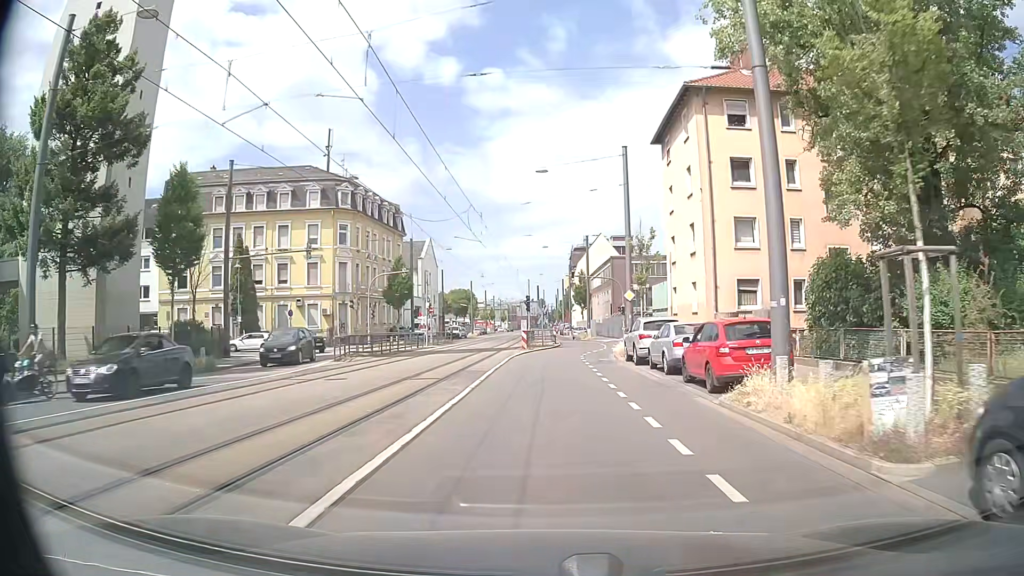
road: secondary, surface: asphalt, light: Day
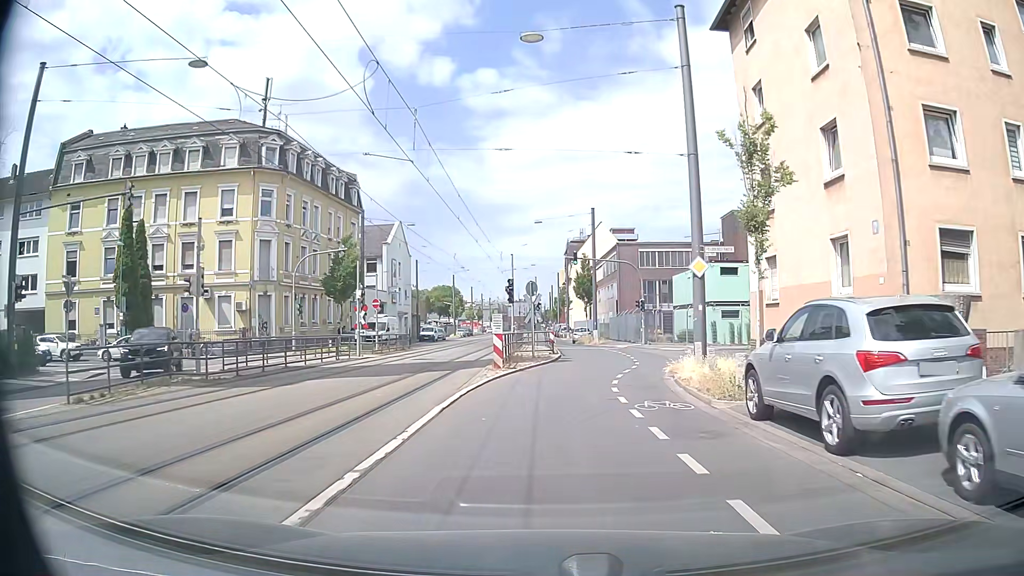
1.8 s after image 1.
(+0.2, +16.7) m; +1°
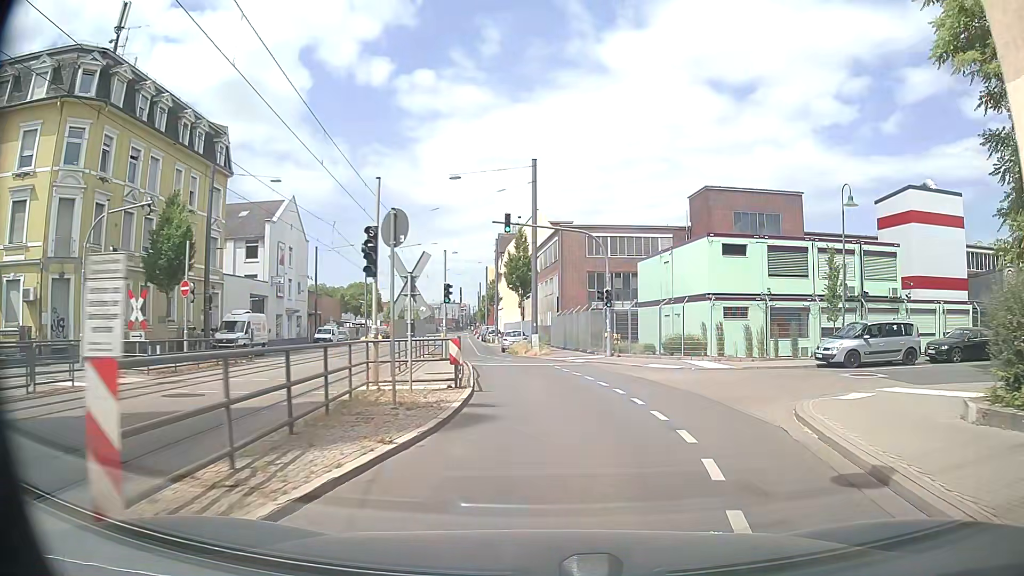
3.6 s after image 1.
(+0.6, +16.3) m; +6°
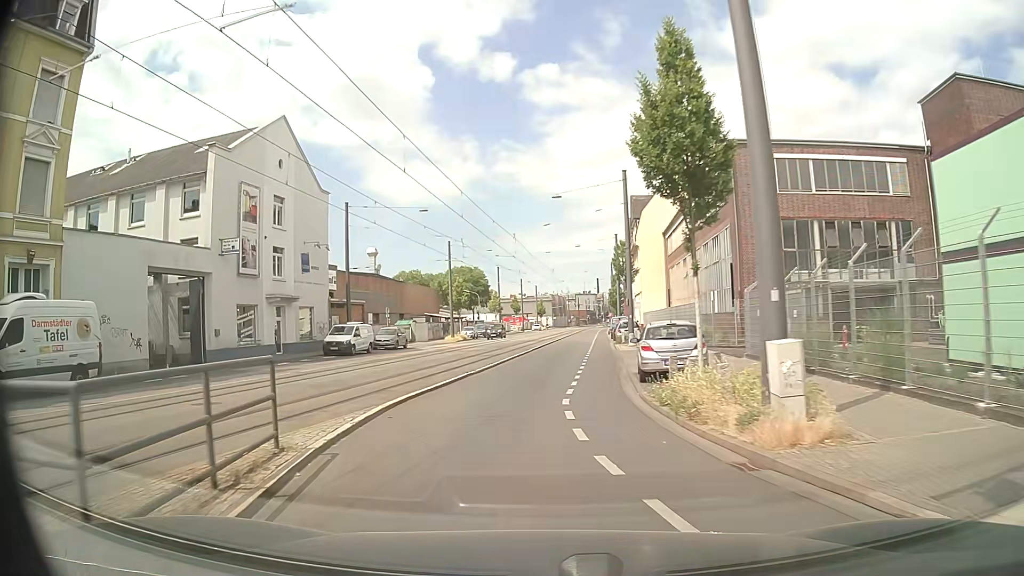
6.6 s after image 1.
(-1.1, +27.9) m; -11°
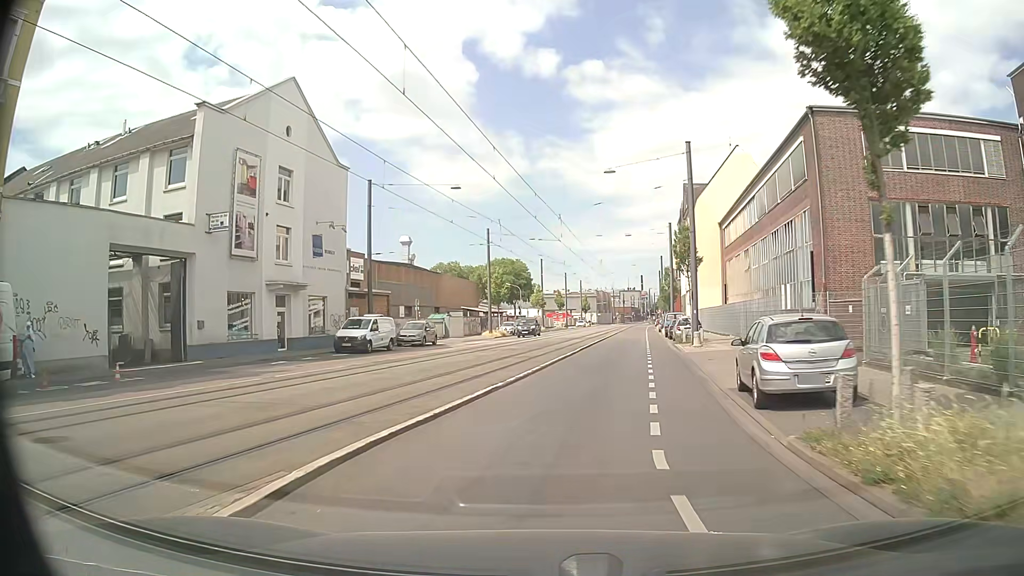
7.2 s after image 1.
(-0.3, +6.0) m; -5°
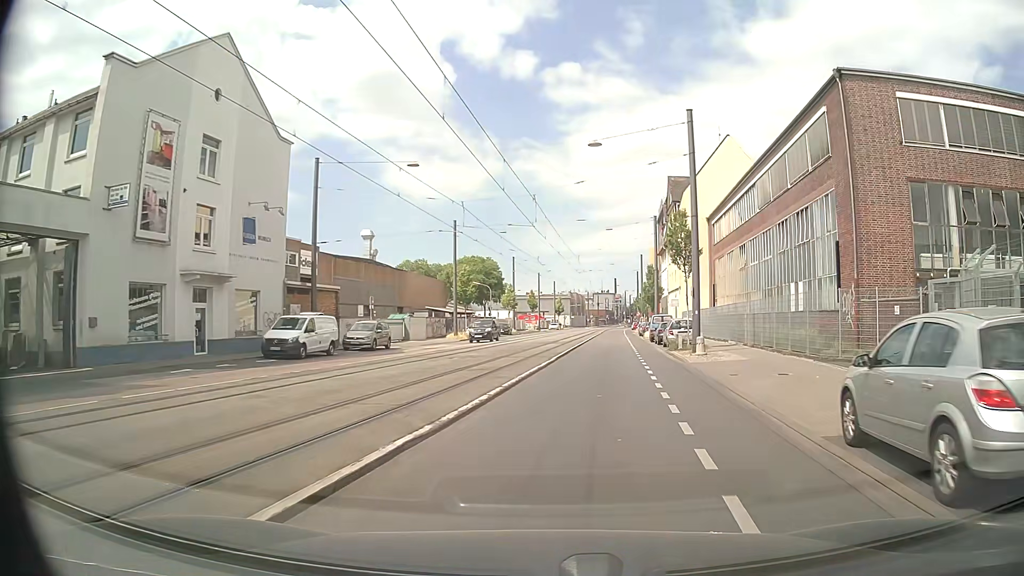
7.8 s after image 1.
(+0.1, +6.2) m; +2°
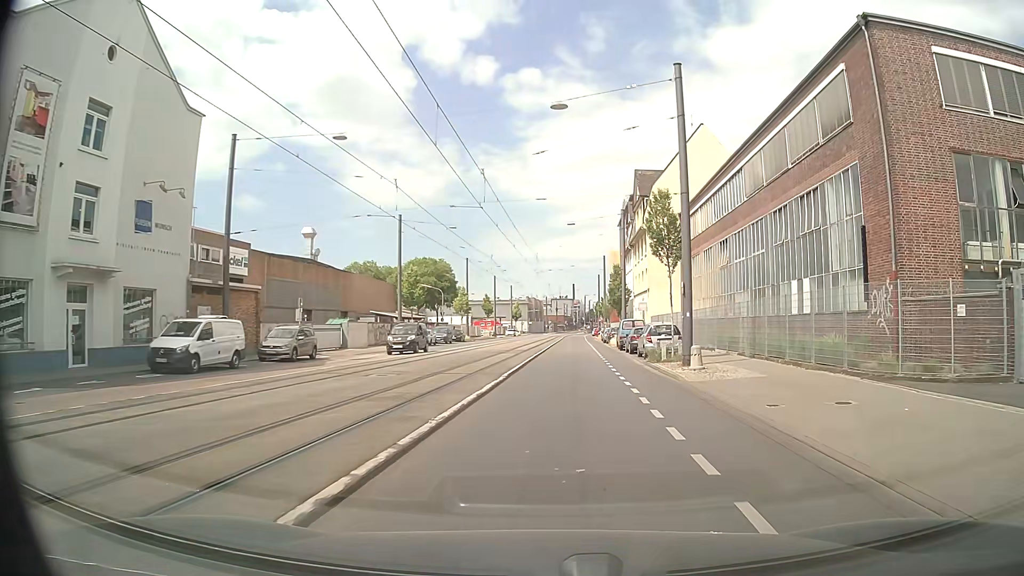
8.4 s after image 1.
(+0.2, +6.3) m; +3°
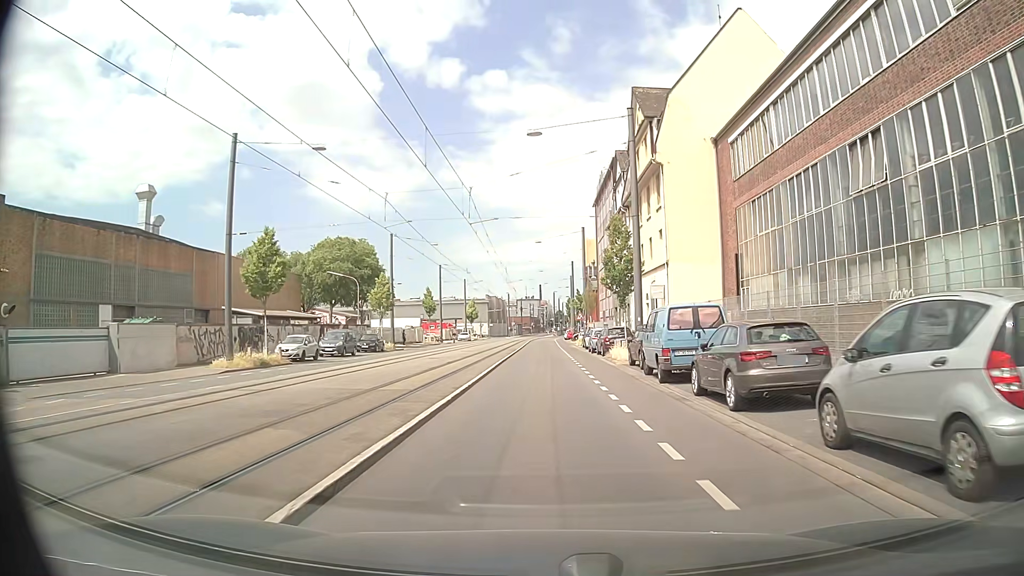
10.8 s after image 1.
(+1.2, +25.5) m; +3°
(0, +10) (0, +20) (0, +30) (0, +40) (0, +50) (0, +60) (0, +70) (0, +80) (0, +90) (0, +100) m
